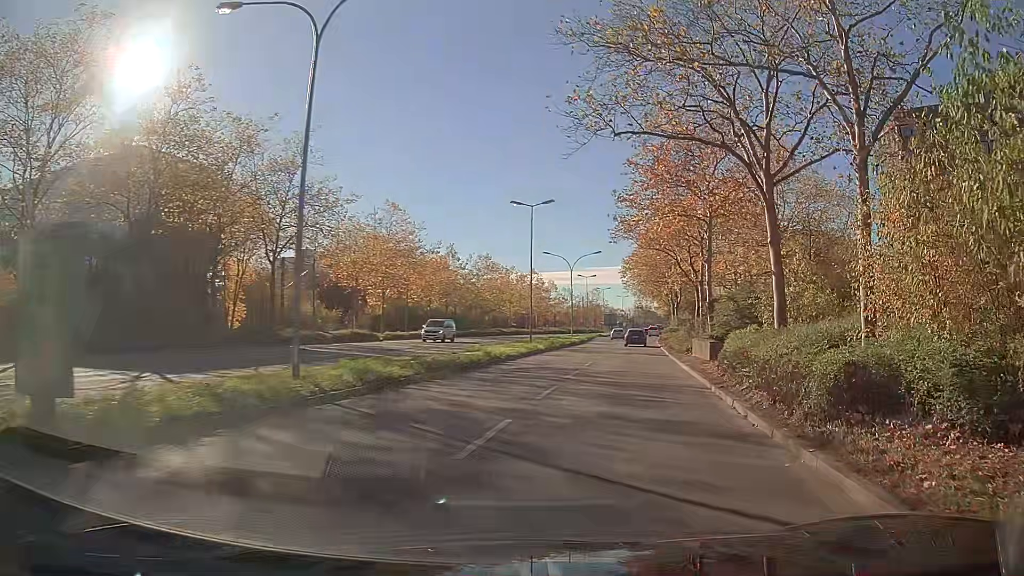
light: Day
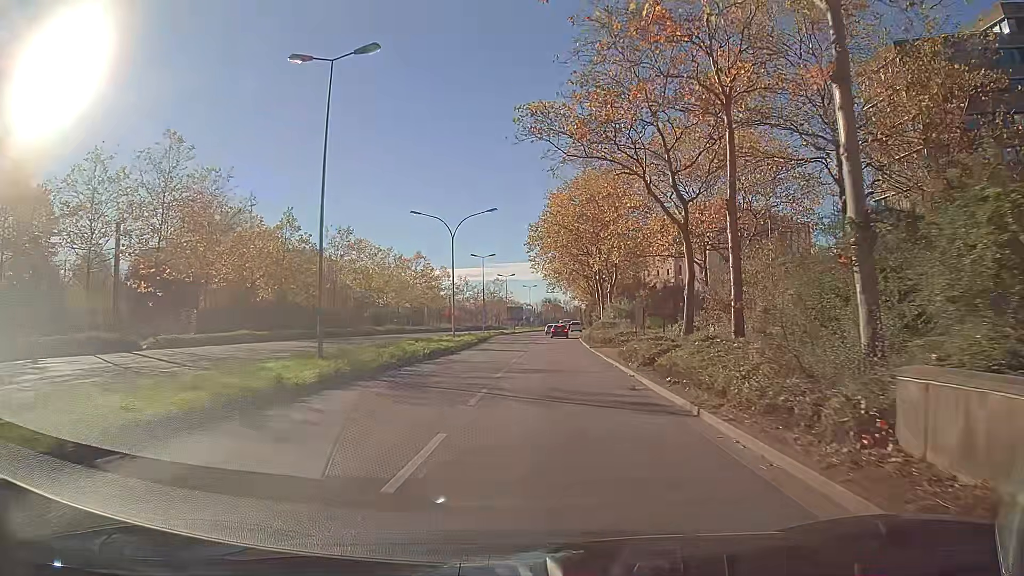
(+2.4, +25.3) m; +7°
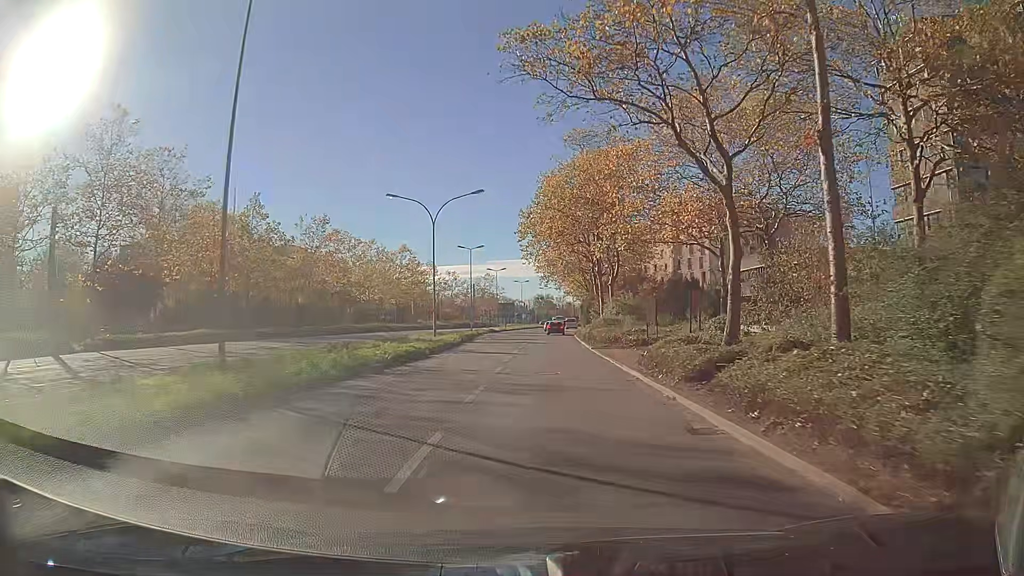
(0.0, +6.0) m; 0°
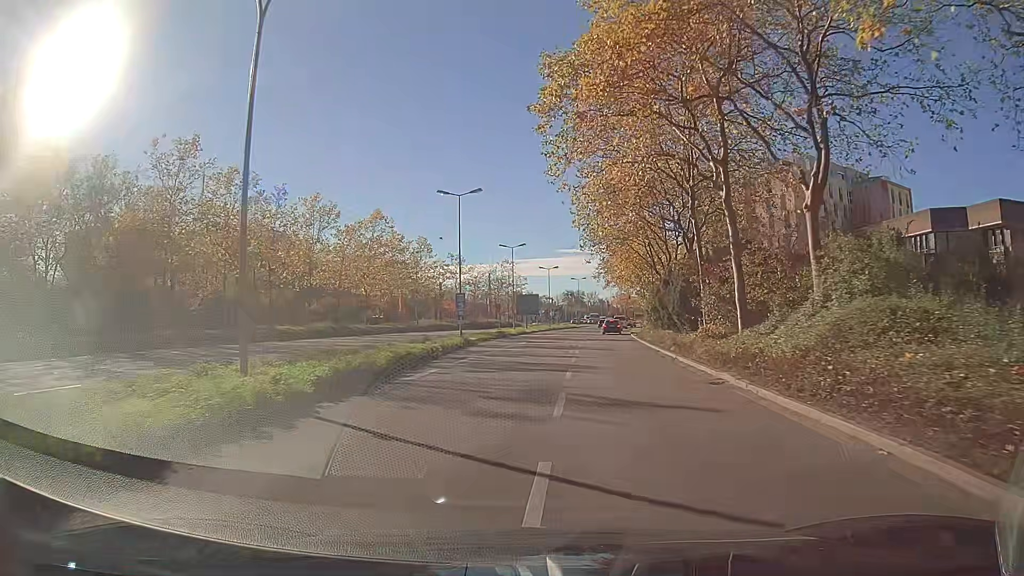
(-0.7, +31.6) m; -3°
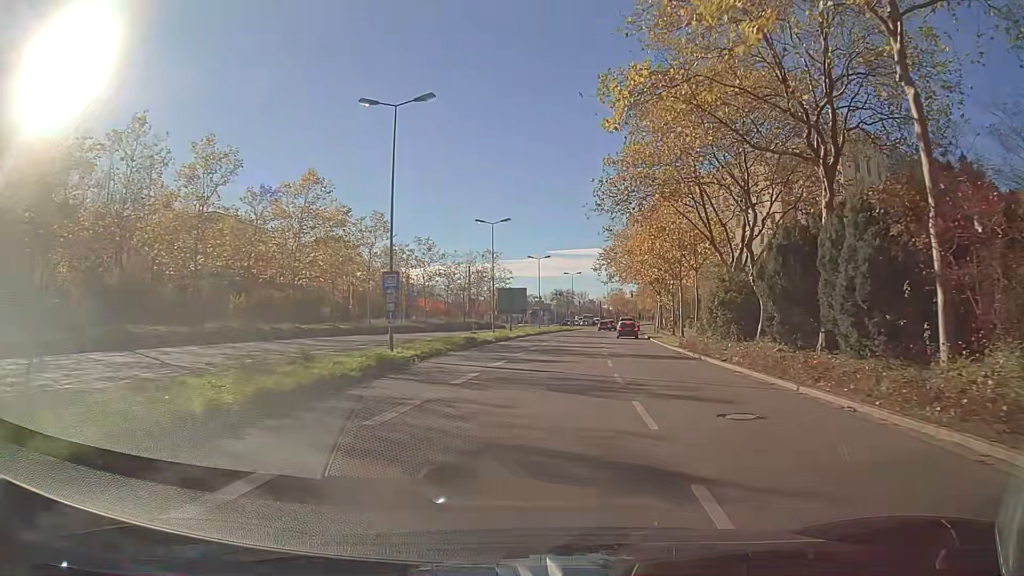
(+0.2, +18.5) m; +2°
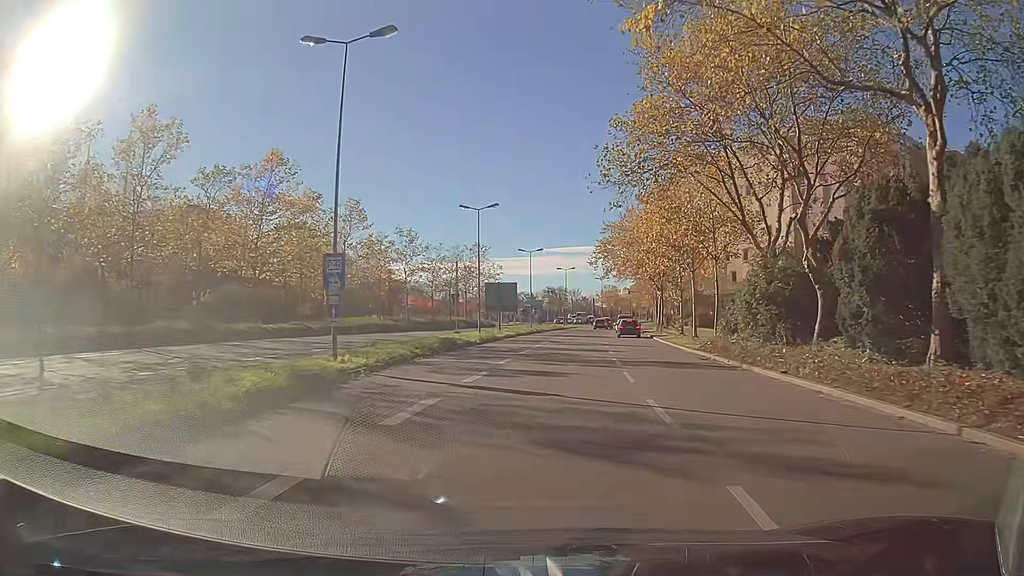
(0.0, +6.0) m; 0°
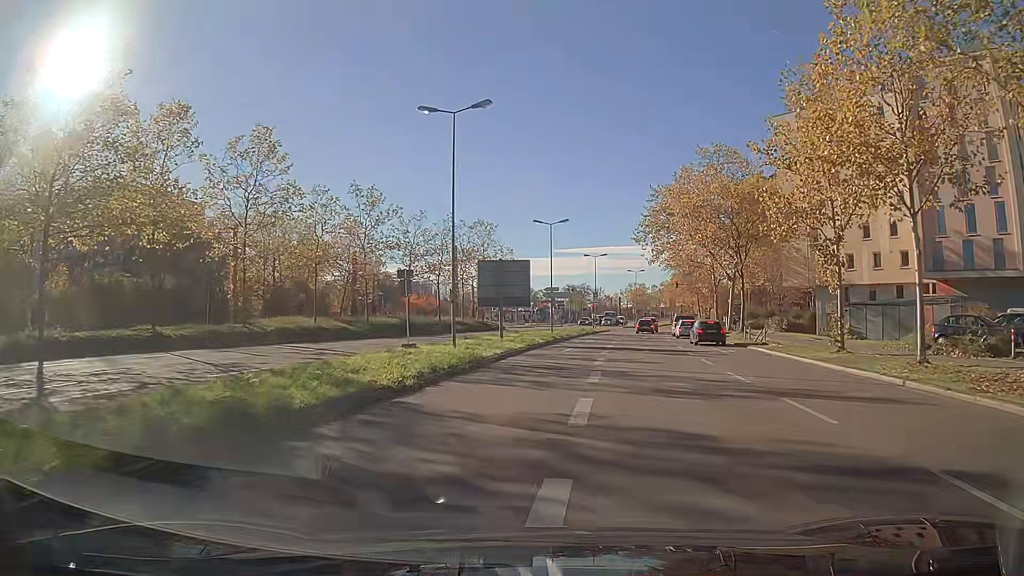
(-0.3, +23.4) m; -2°
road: secondary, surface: asphalt
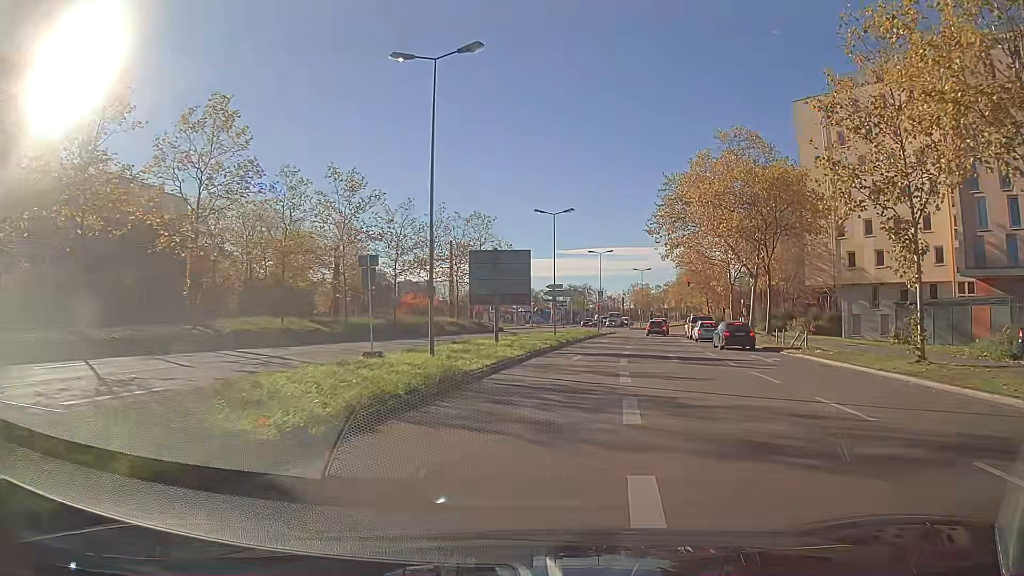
(0.0, +5.7) m; +1°
(0, +10) (+1, +20) (+2, +30) (+4, +40) (+5, +50) (+7, +59) (+9, +69) (+10, +79) (+8, +89) (+1, +96) m
